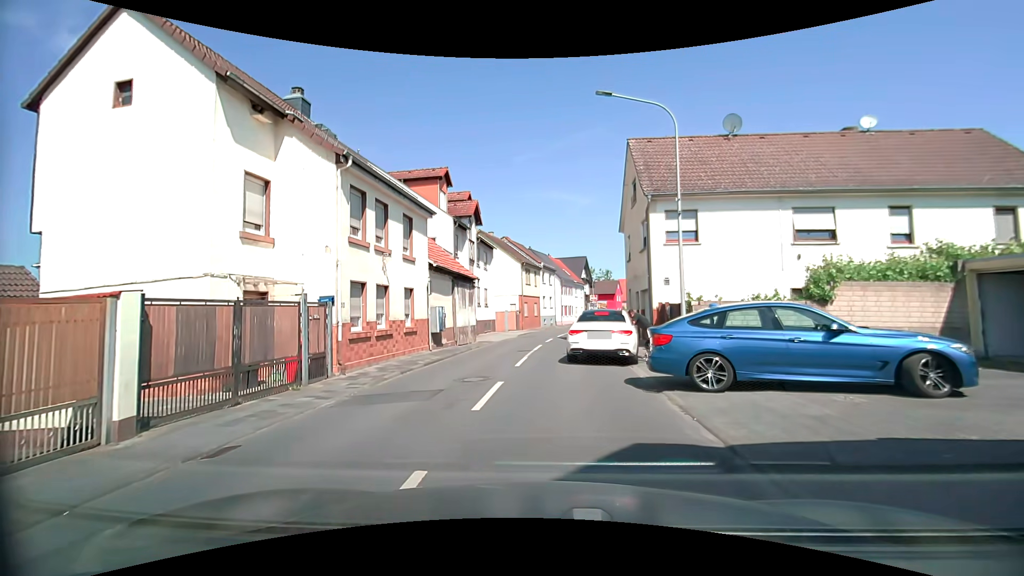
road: tertiary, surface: asphalt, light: Day
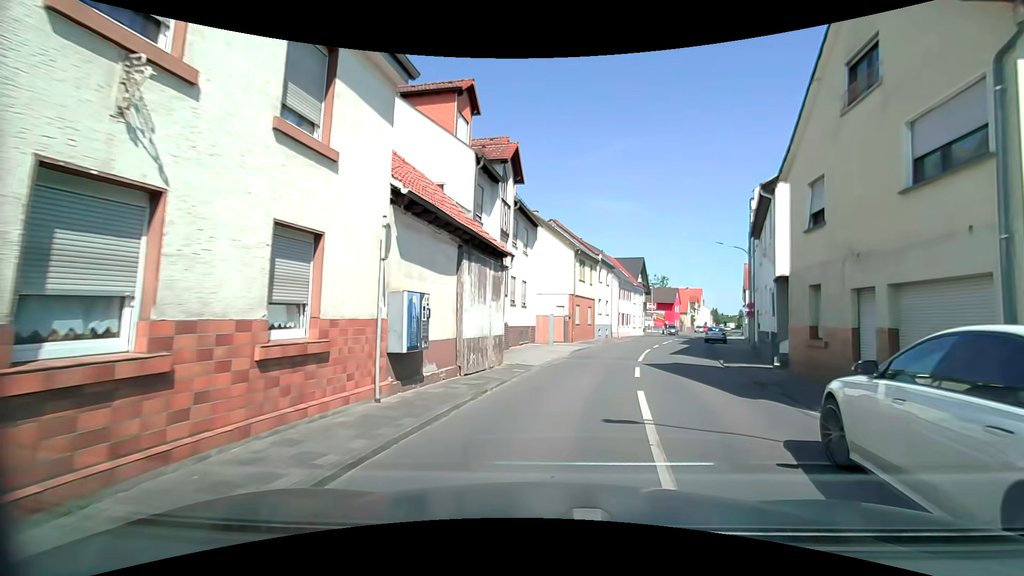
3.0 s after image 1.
(-0.7, +12.2) m; -2°
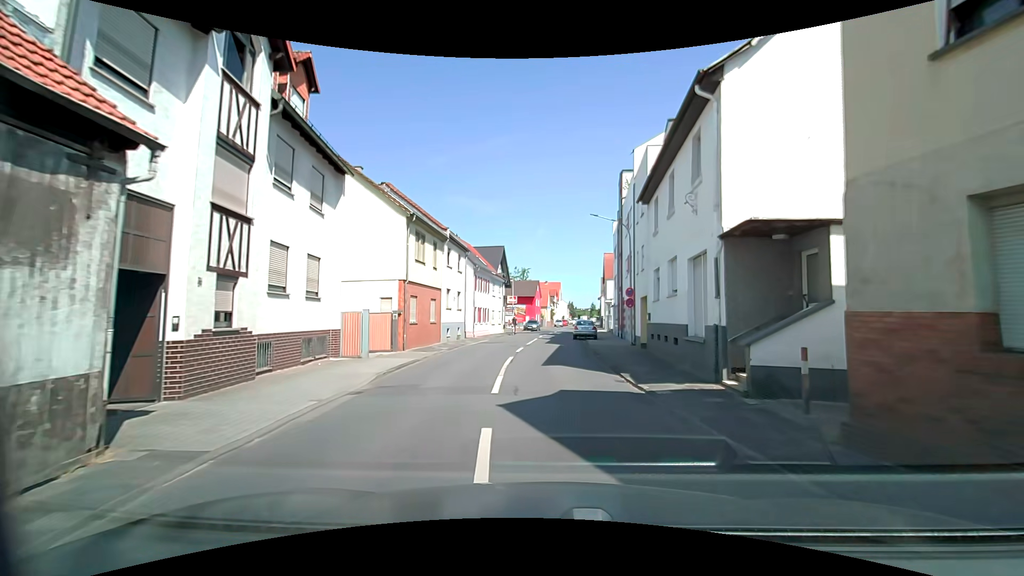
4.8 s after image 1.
(+1.4, +10.1) m; +14°
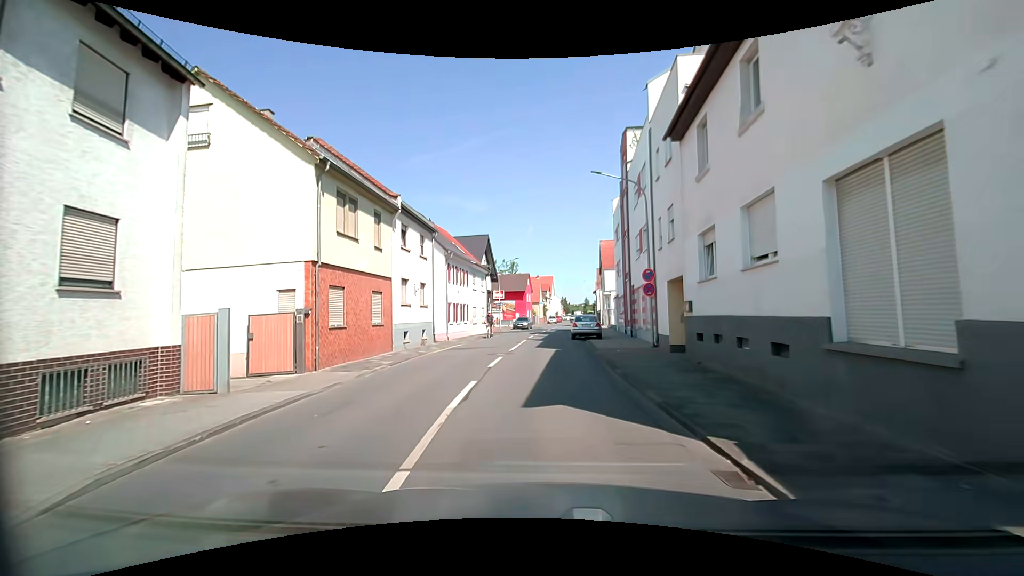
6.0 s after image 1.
(+0.4, +7.9) m; +2°
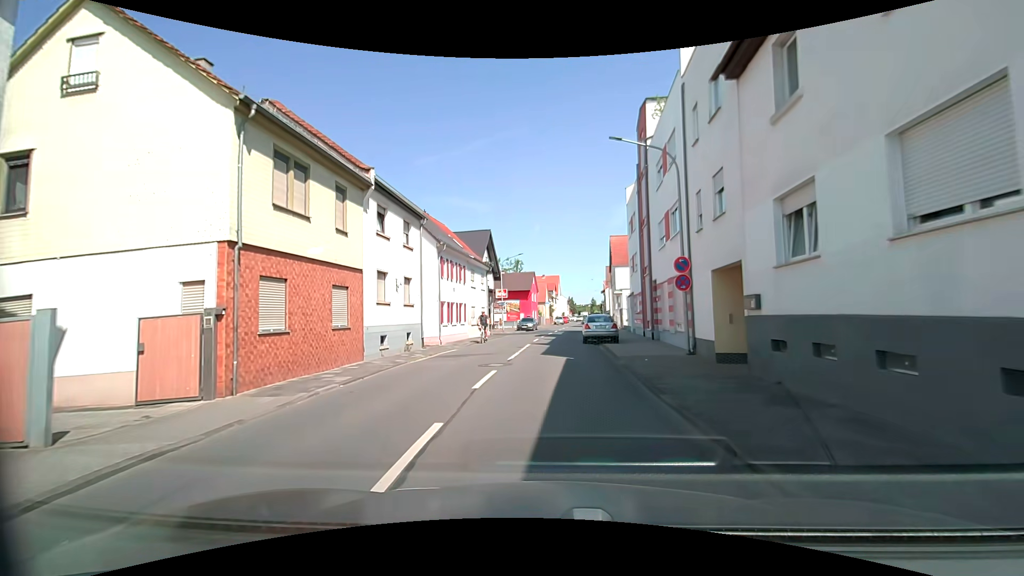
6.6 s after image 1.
(0.0, +4.2) m; 0°
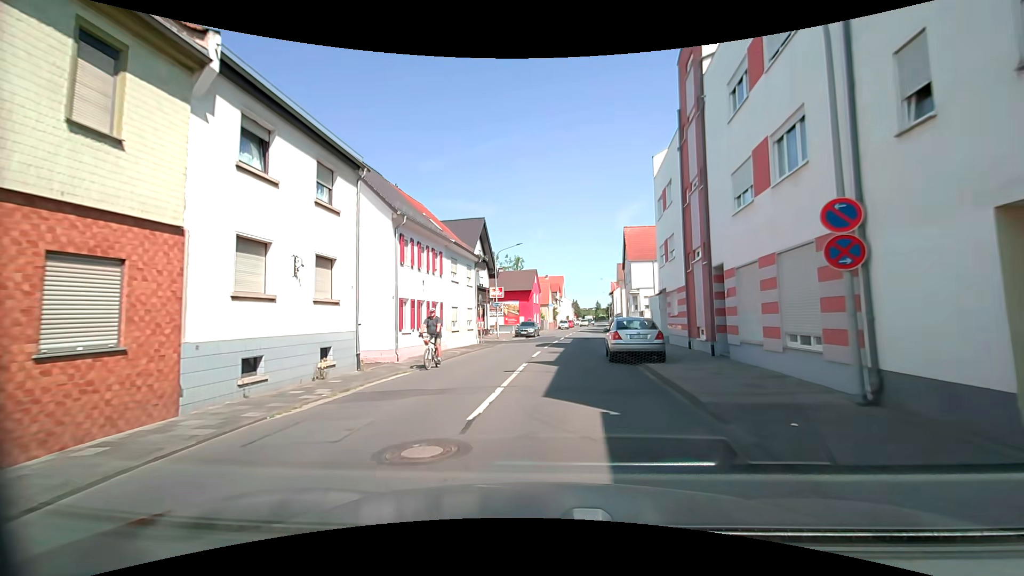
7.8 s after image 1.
(-0.1, +9.0) m; +1°
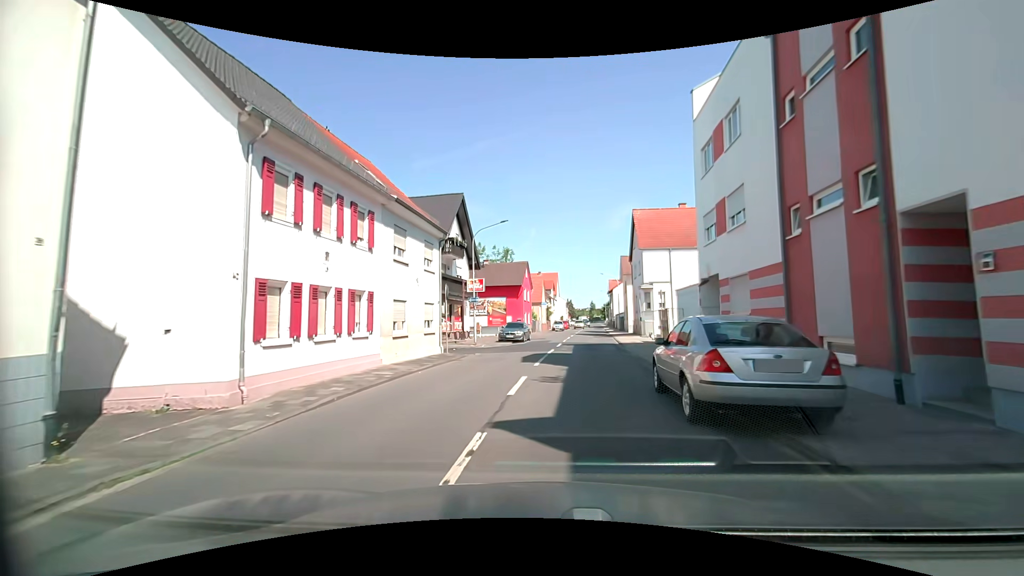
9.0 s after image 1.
(-0.1, +9.6) m; 0°
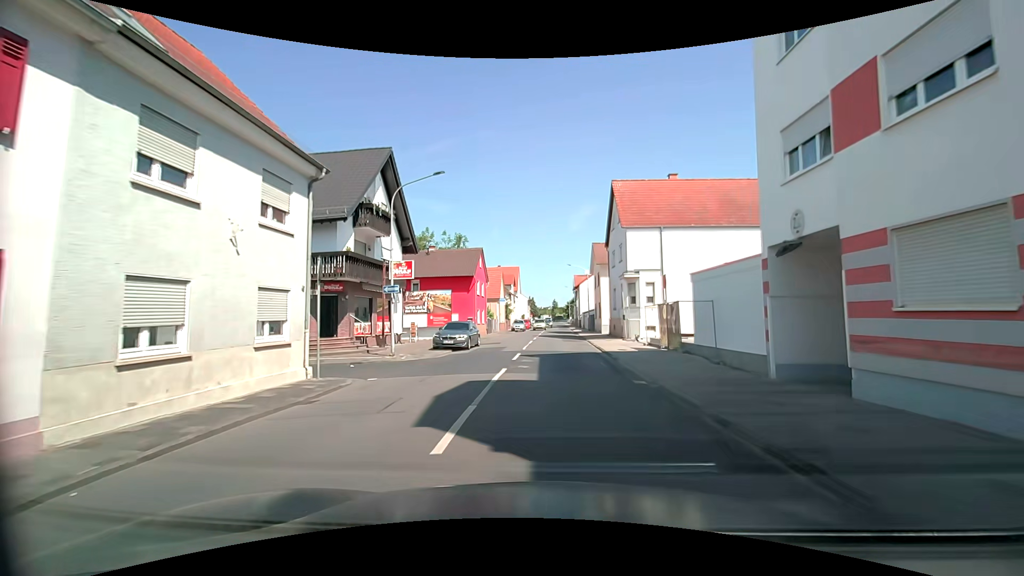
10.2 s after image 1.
(+0.3, +10.1) m; +3°
(0, +10) (+1, +20) (+2, +30) (+2, +40) (+2, +50) (+3, +60) (+3, +70) (+4, +80) (+4, +90) (+5, +100) m
